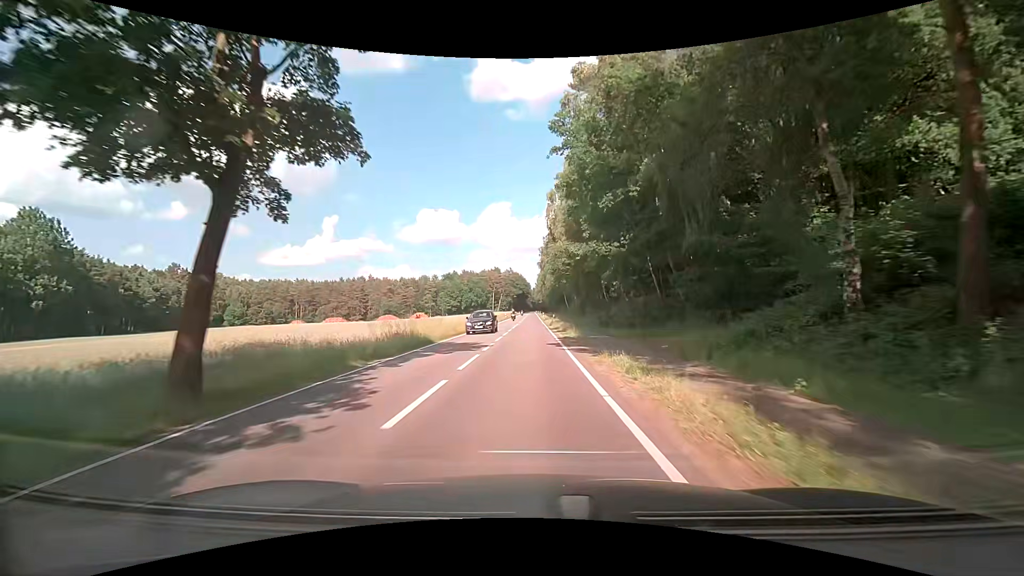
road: secondary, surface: asphalt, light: Day
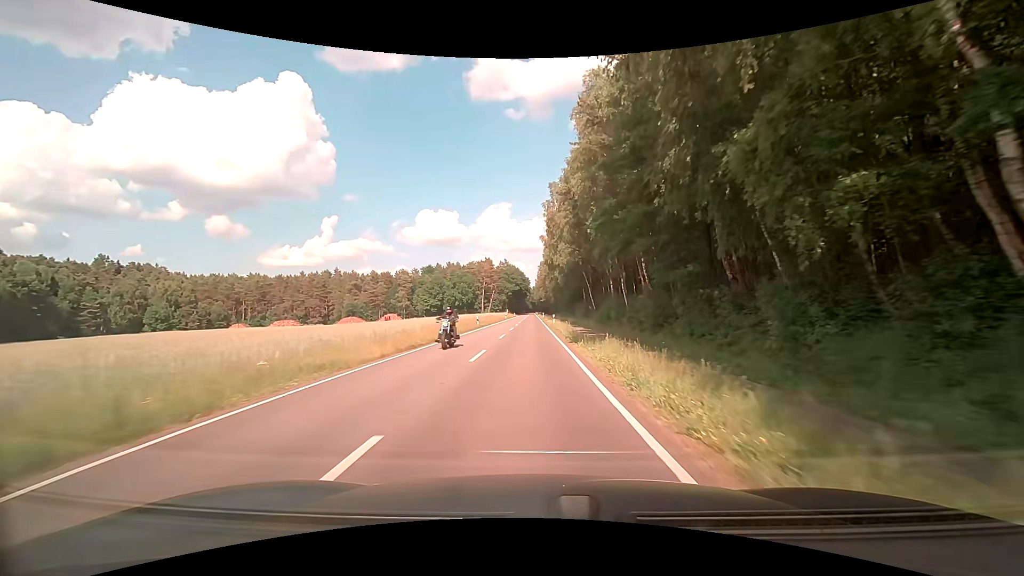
(+0.2, +51.1) m; +1°
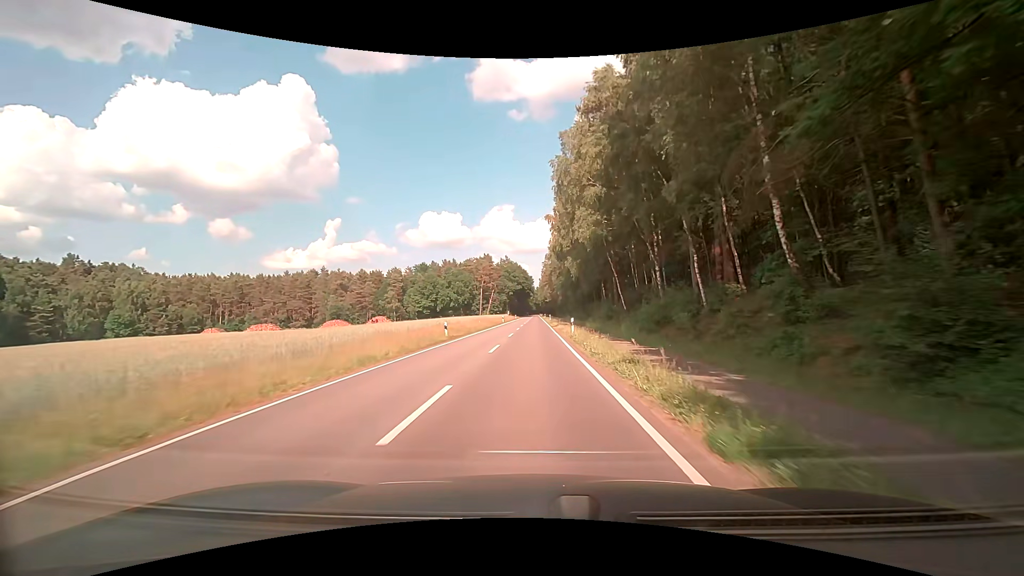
(-0.1, +20.1) m; 0°
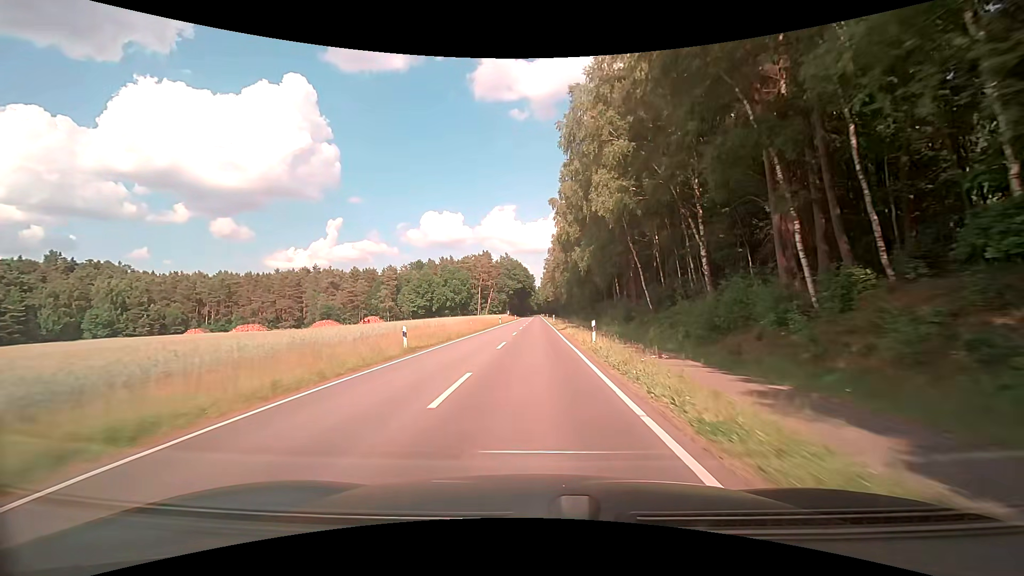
(0.0, +10.0) m; -1°
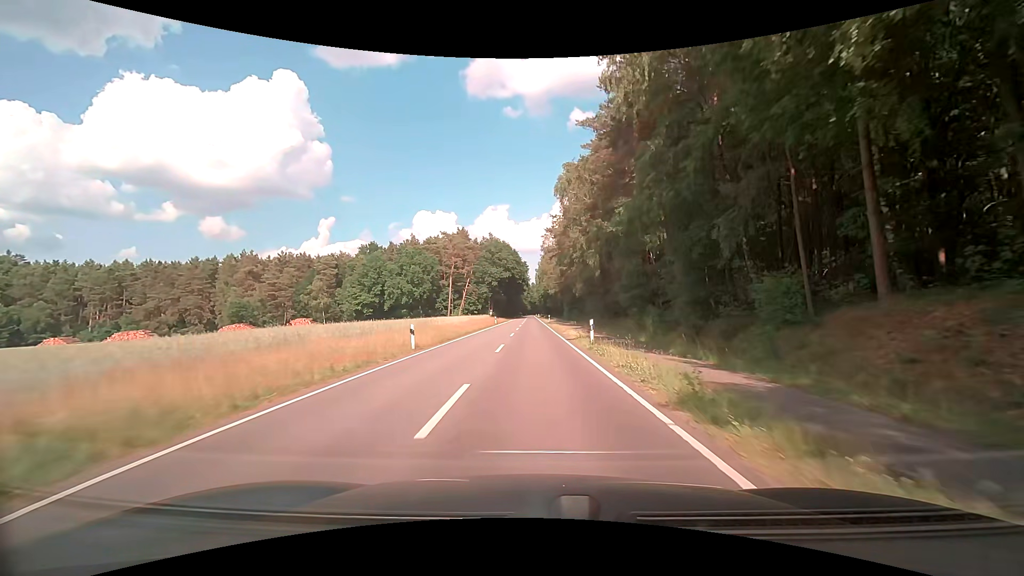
(+0.3, +49.2) m; +1°
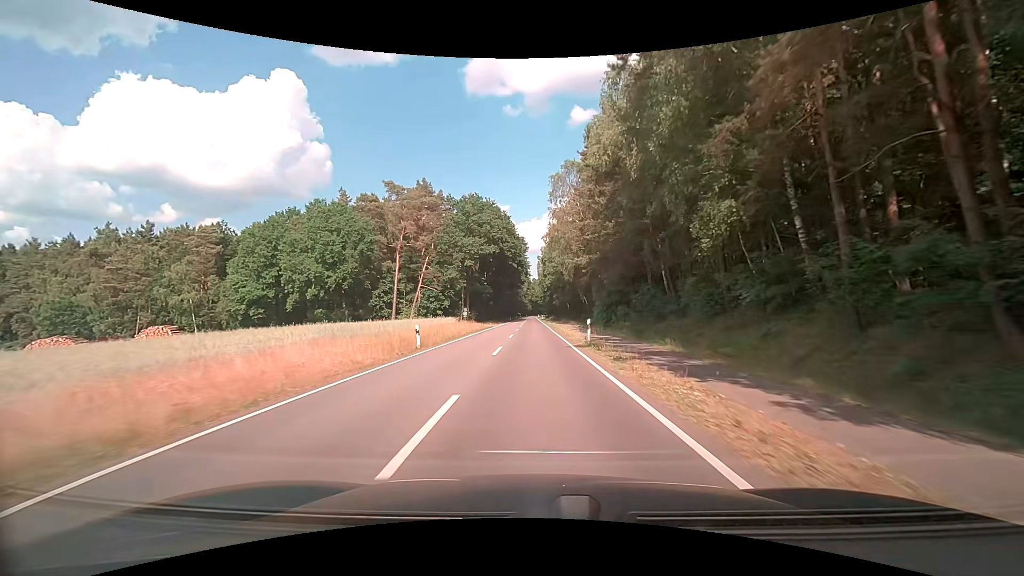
(-0.2, +48.8) m; 0°
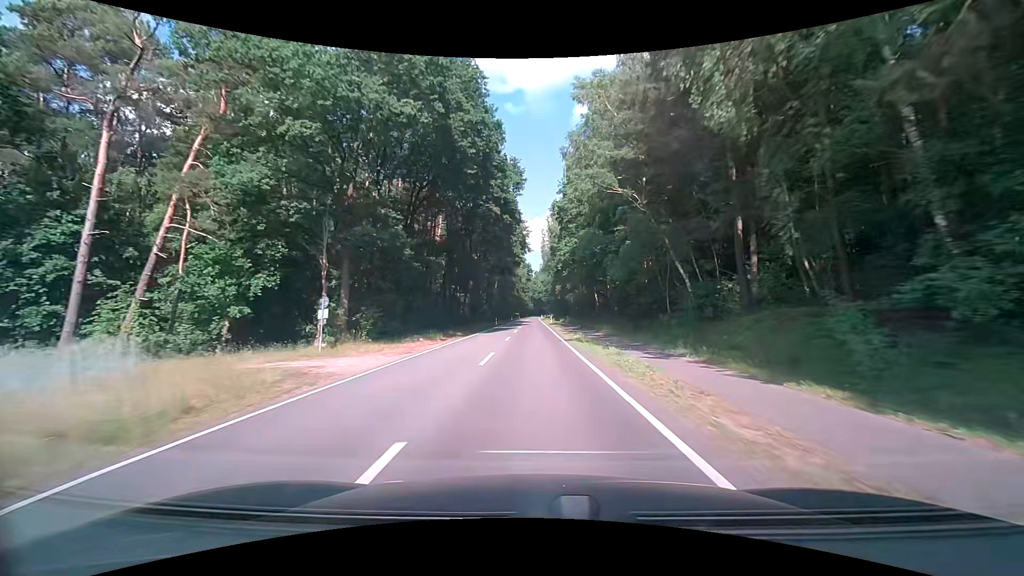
(+0.2, +50.6) m; 0°
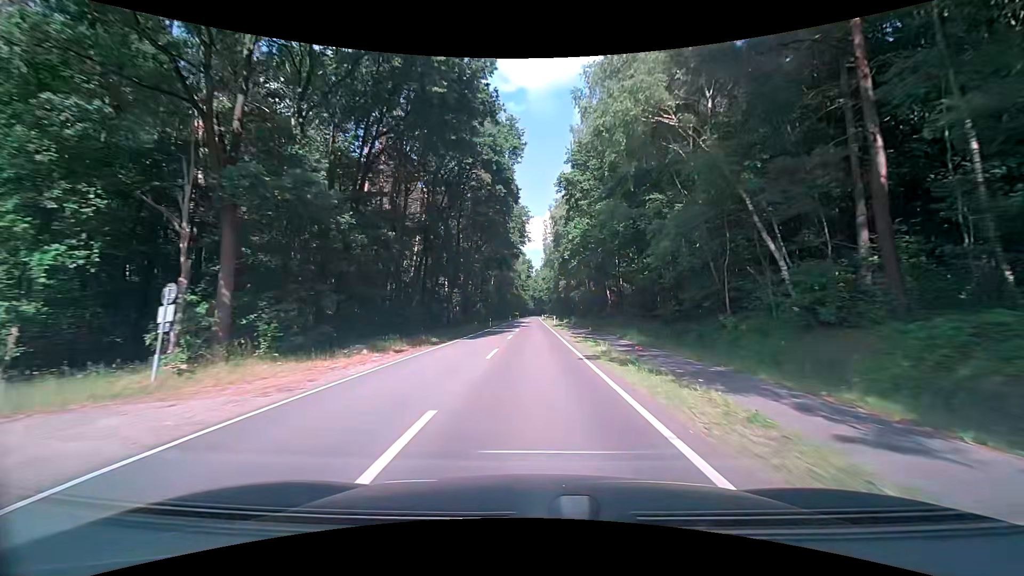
(0.0, +10.3) m; 0°
(0, +10) (0, +20) (0, +30) (0, +40) (0, +50) (0, +60) (0, +70) (0, +80) (+1, +90) (+1, +100) m
